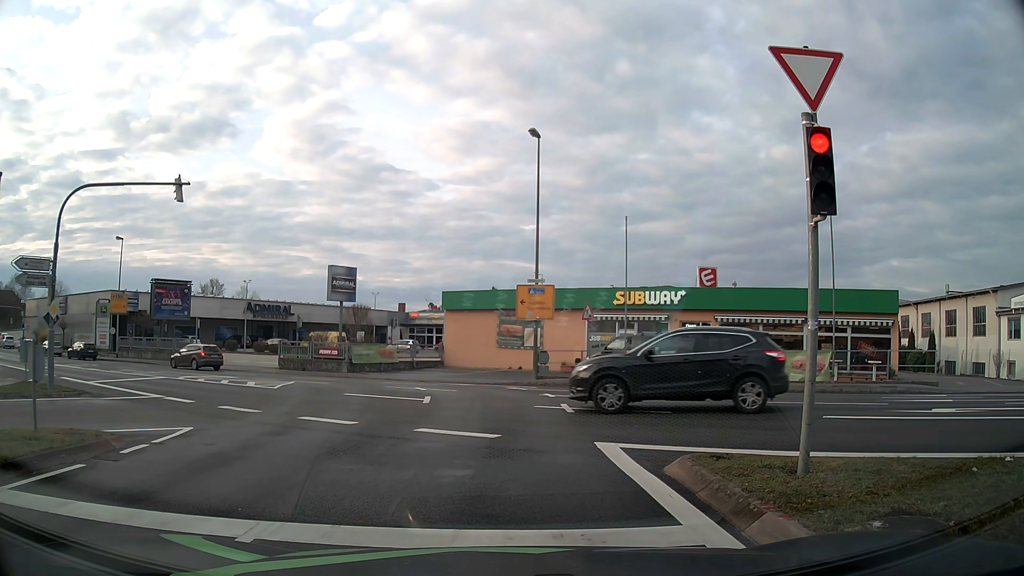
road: tertiary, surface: asphalt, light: Day
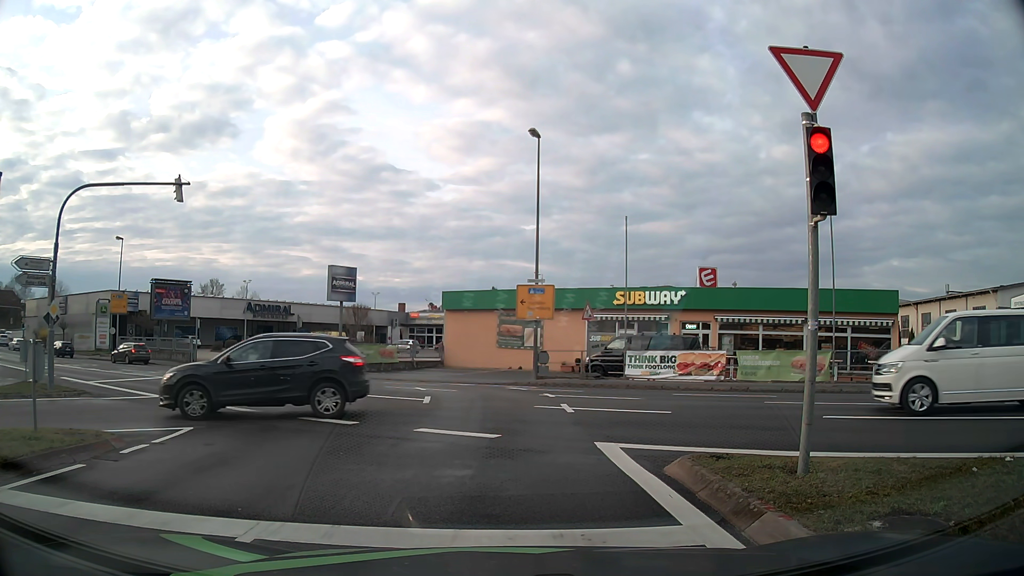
(0.0, 0.0) m; 0°
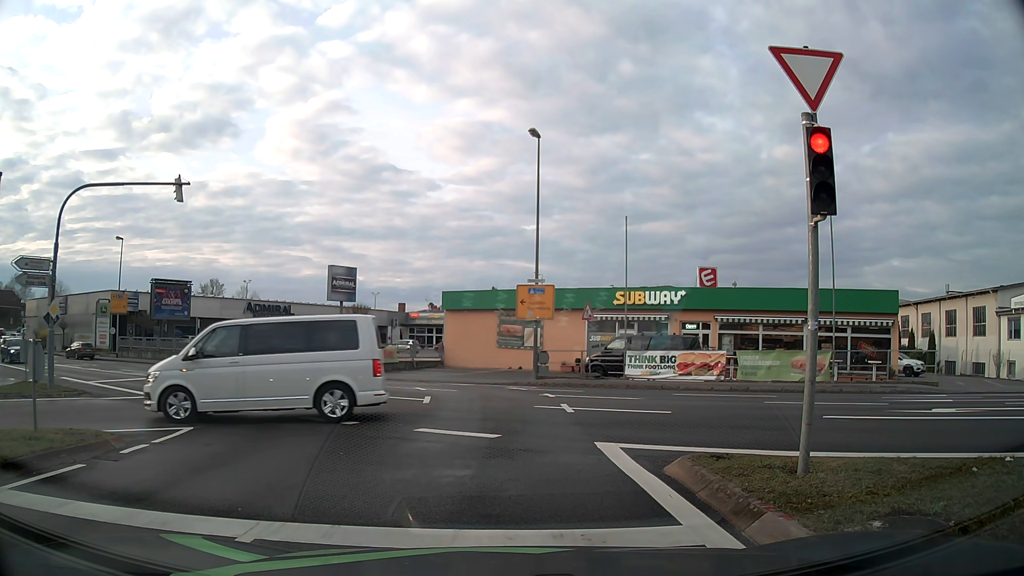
(0.0, 0.0) m; 0°
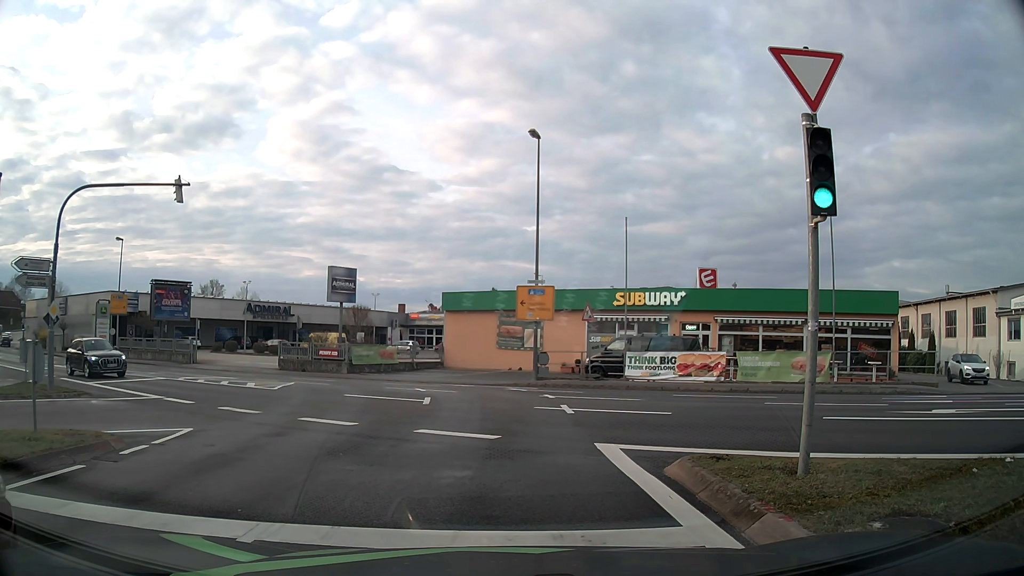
(0.0, 0.0) m; 0°
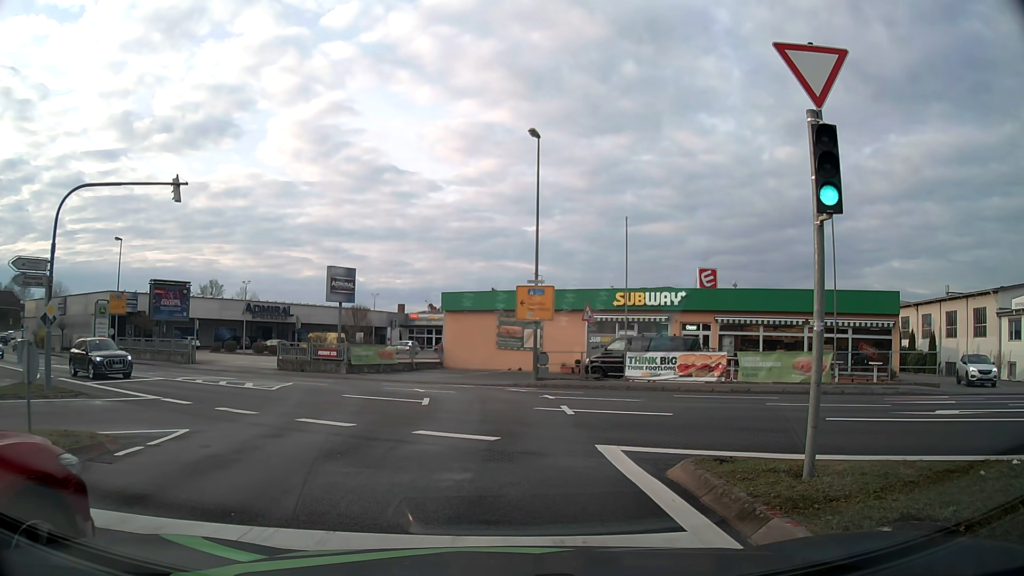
(0.0, +0.1) m; 0°
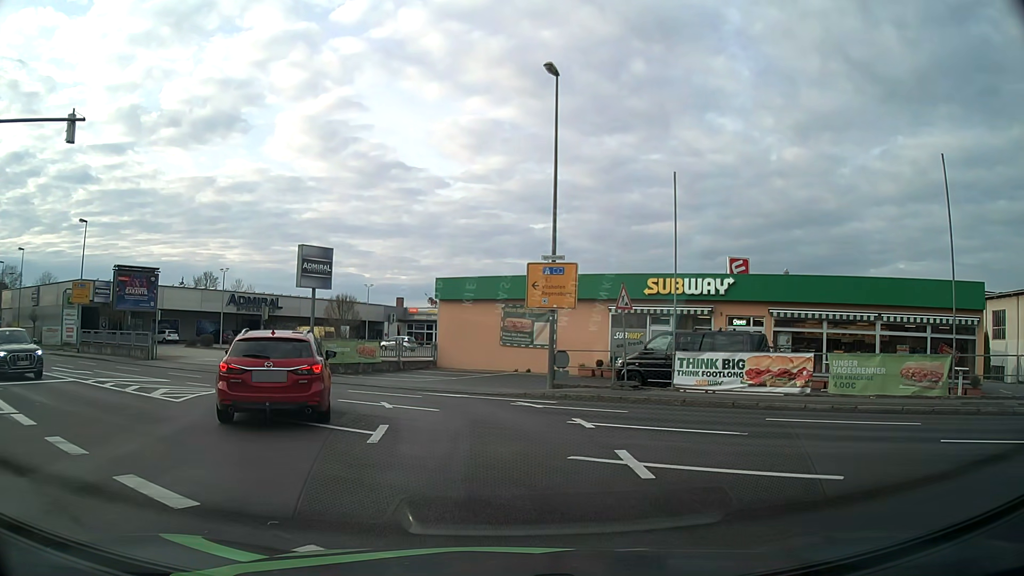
(0.0, +7.1) m; 0°
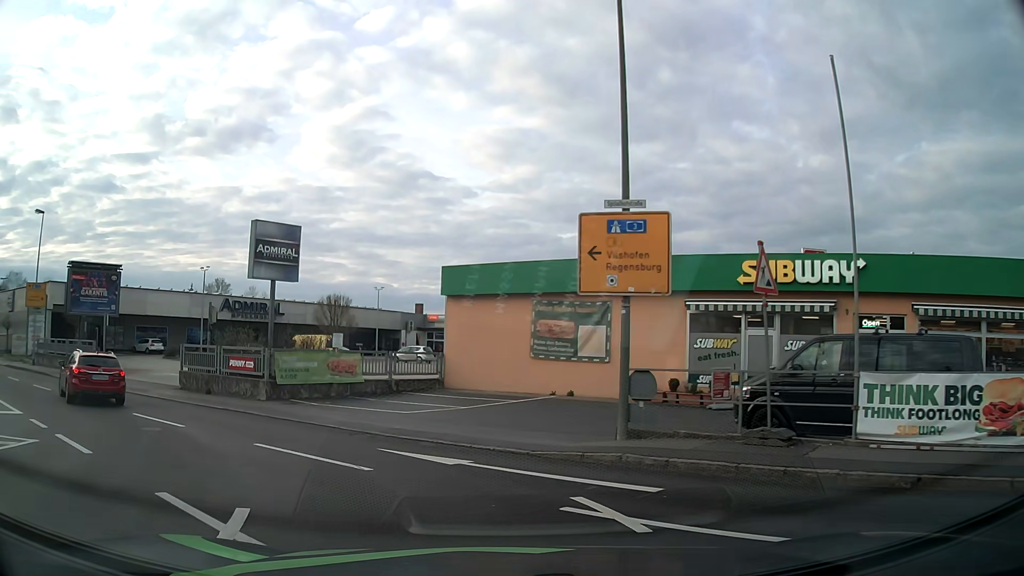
(-0.1, +9.4) m; -1°
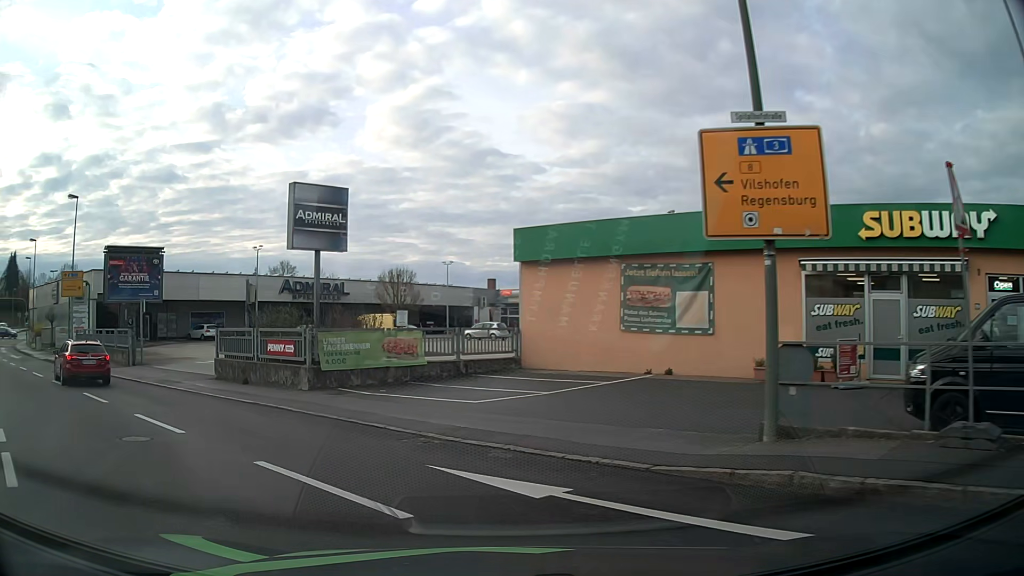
(-0.2, +3.3) m; -6°
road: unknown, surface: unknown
(-3, +10) (-10, +17) (-17, +23) (-25, +29) (-33, +35) (-41, +41) (-49, +47) (-57, +54) (-63, +61) (-67, +70) m
